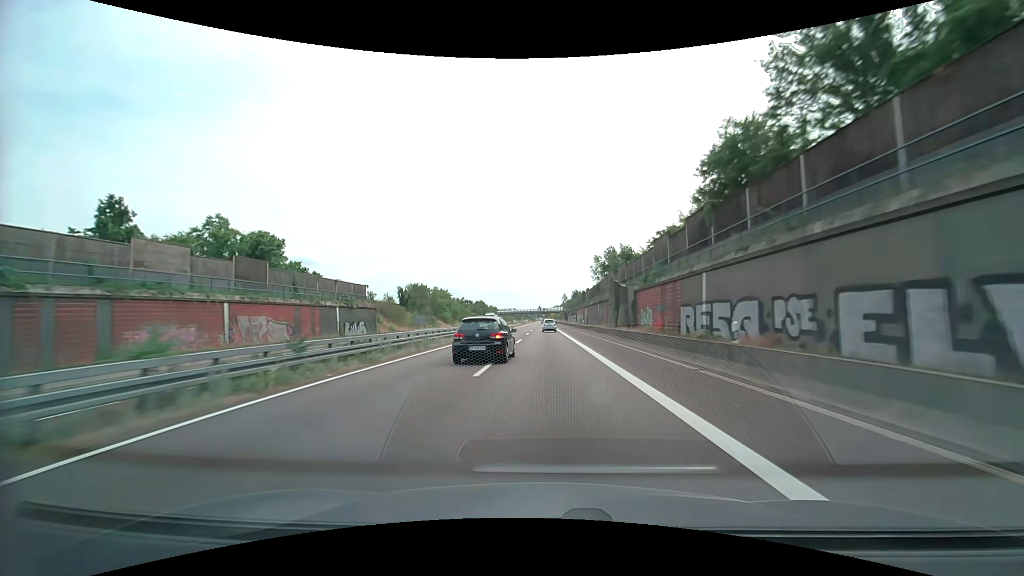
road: trunk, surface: asphalt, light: Day
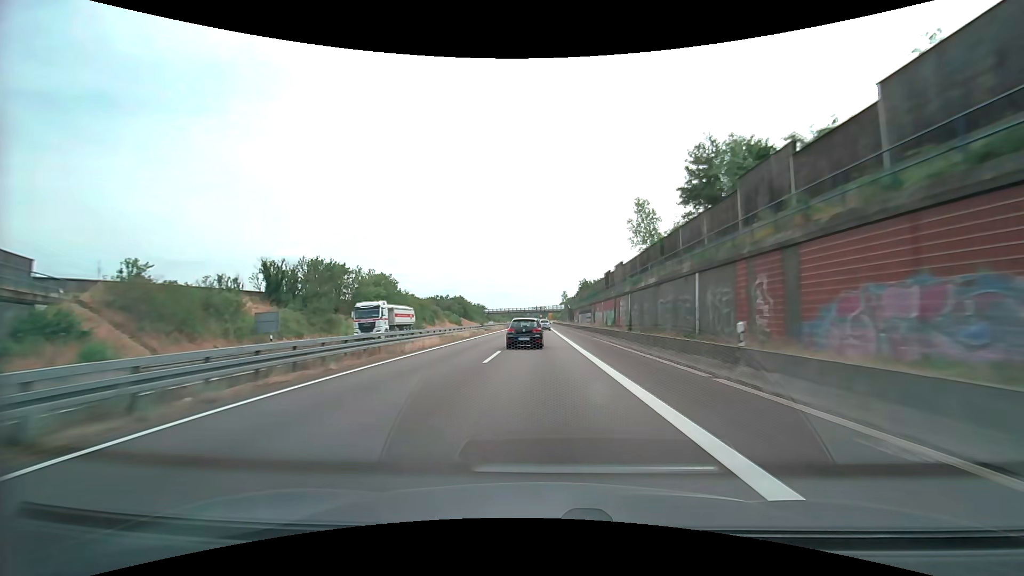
(+0.2, +49.8) m; 0°
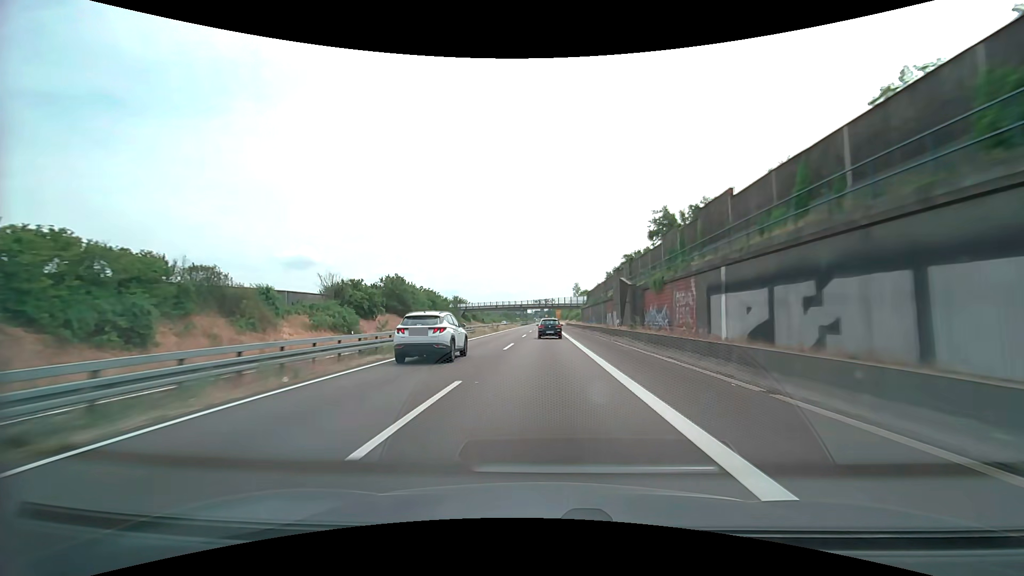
(-0.4, +83.0) m; -1°
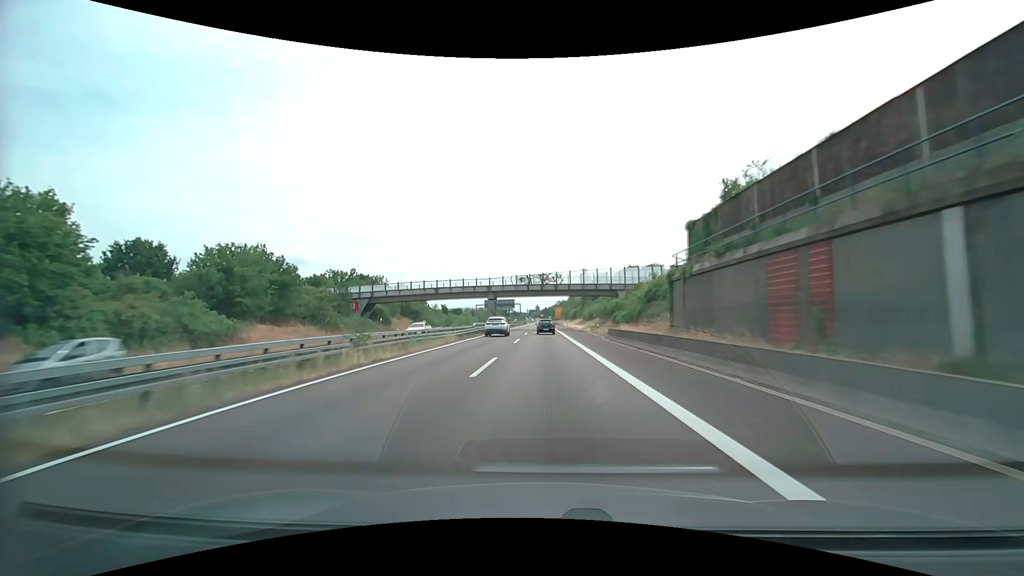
(+0.2, +83.0) m; 0°
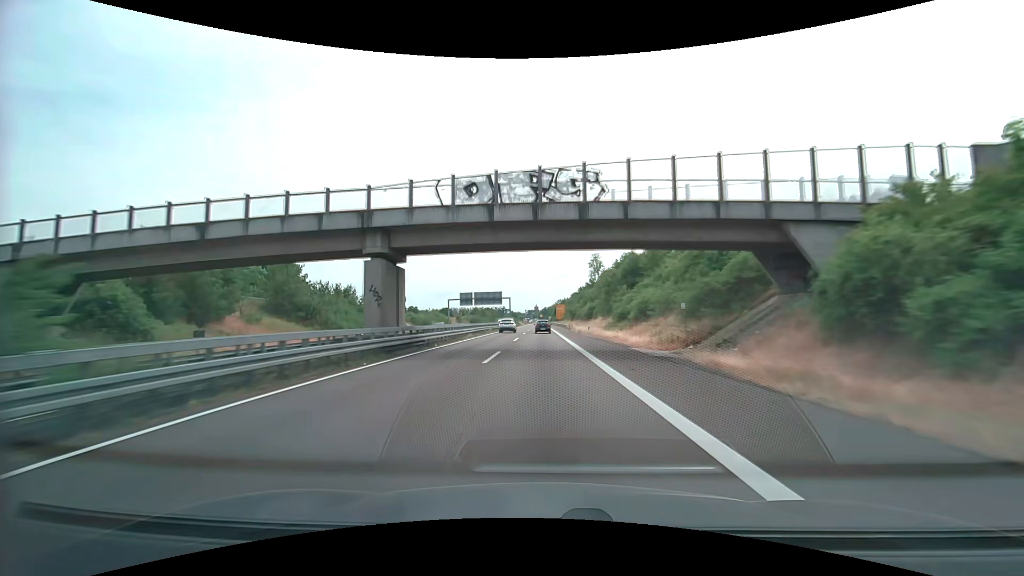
(+0.1, +49.8) m; 0°
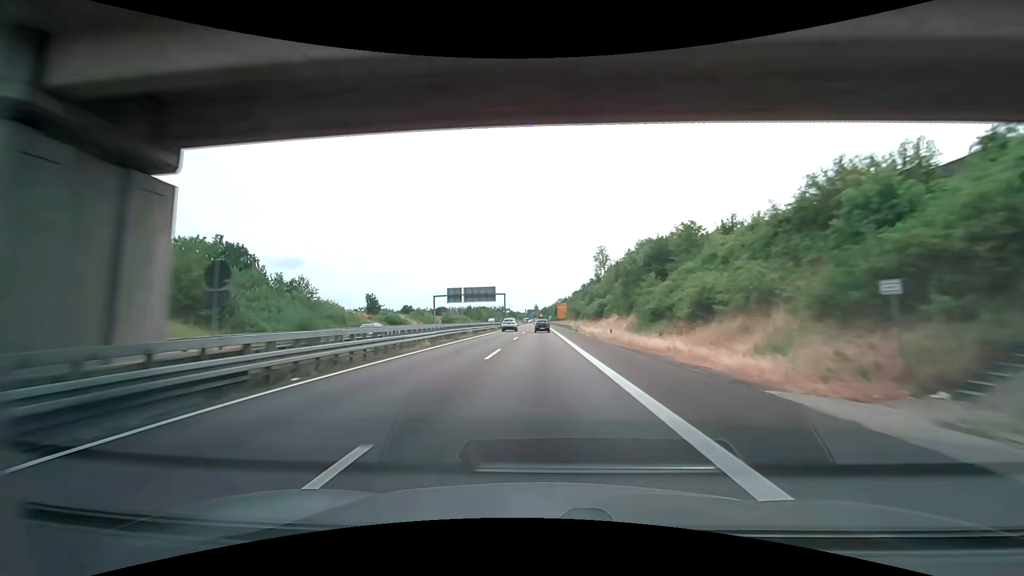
(0.0, +16.6) m; 0°
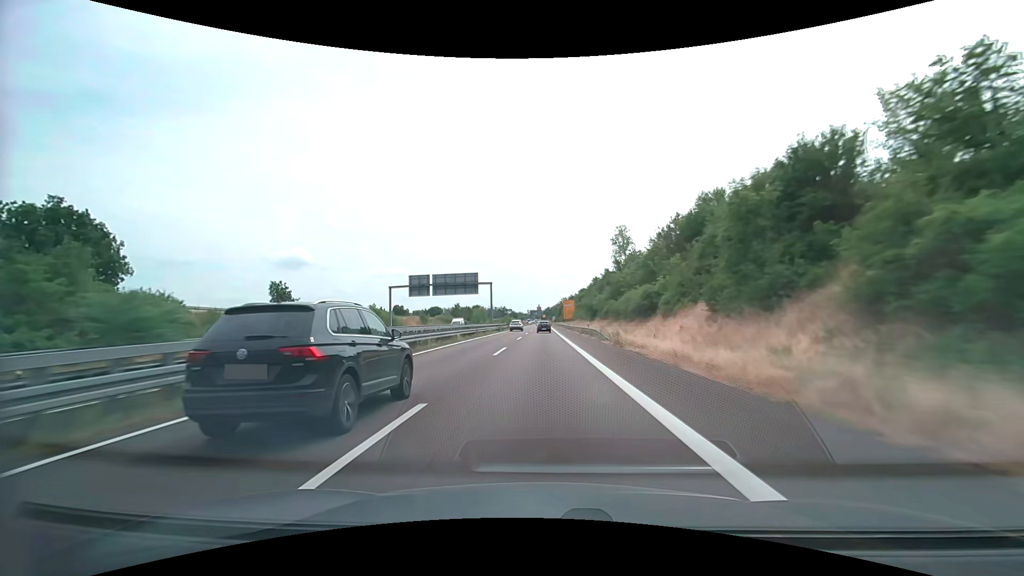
(-0.1, +33.2) m; 0°
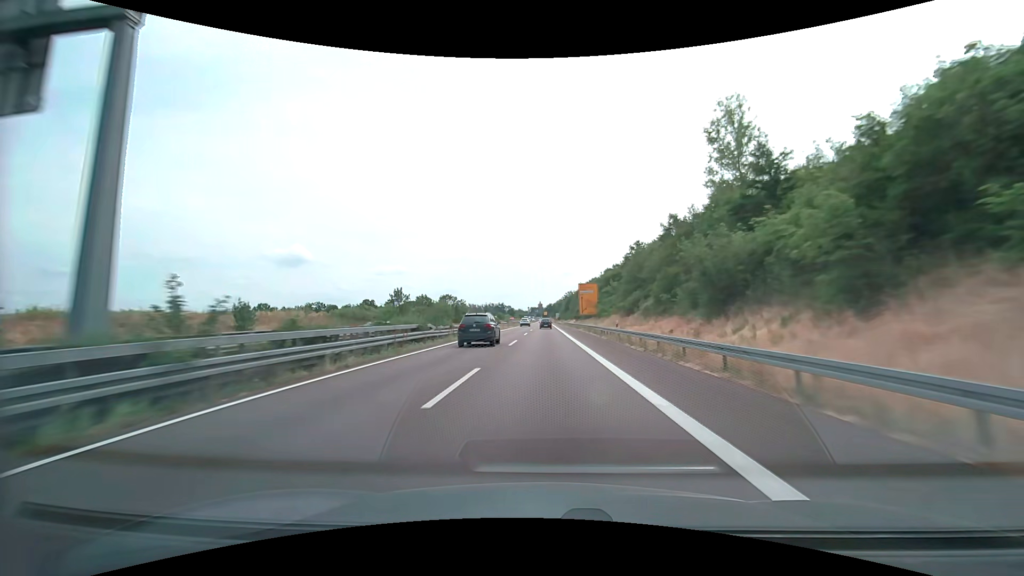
(0.0, +66.5) m; 0°
(0, +10) (0, +20) (0, +30) (0, +40) (0, +50) (0, +60) (0, +70) (0, +80) (0, +90) (+1, +100) m
